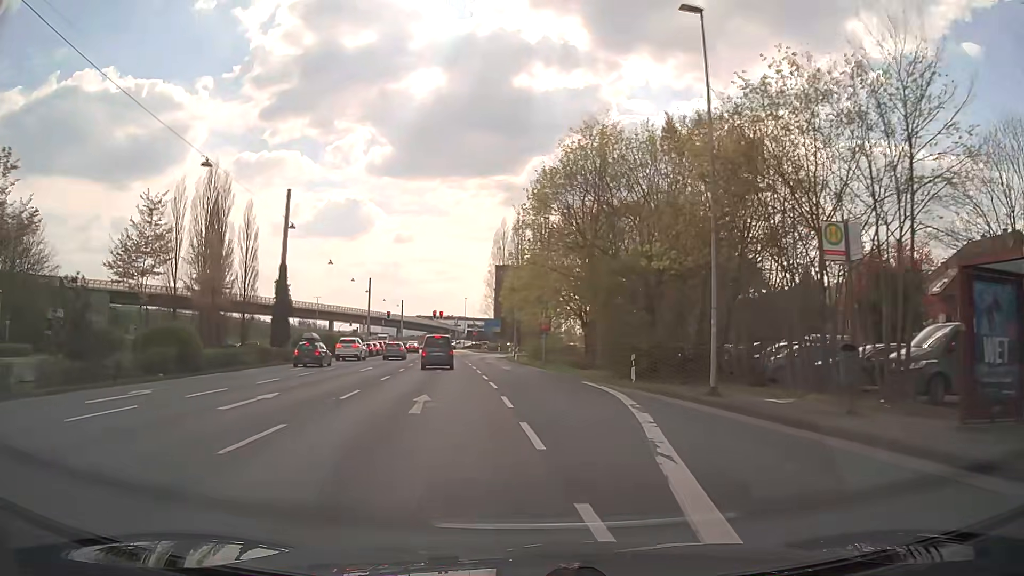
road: primary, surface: asphalt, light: Day
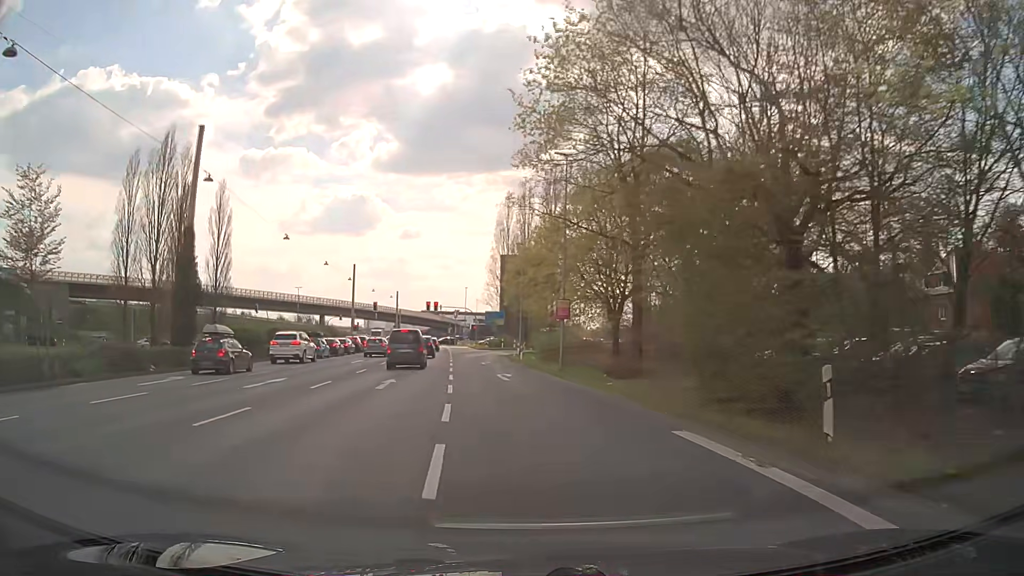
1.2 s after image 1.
(-0.1, +15.2) m; -1°
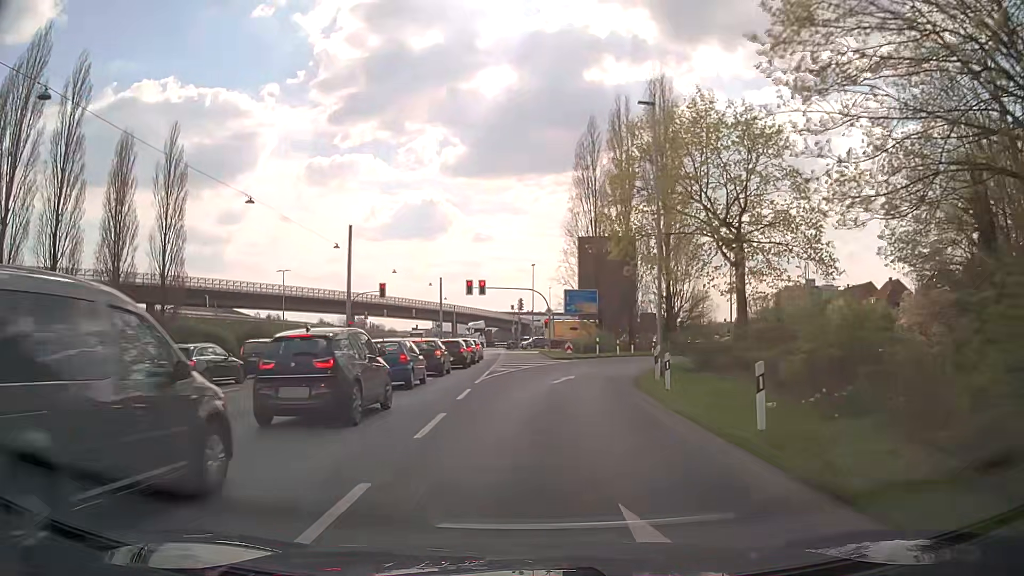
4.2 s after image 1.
(-2.6, +38.2) m; -6°
